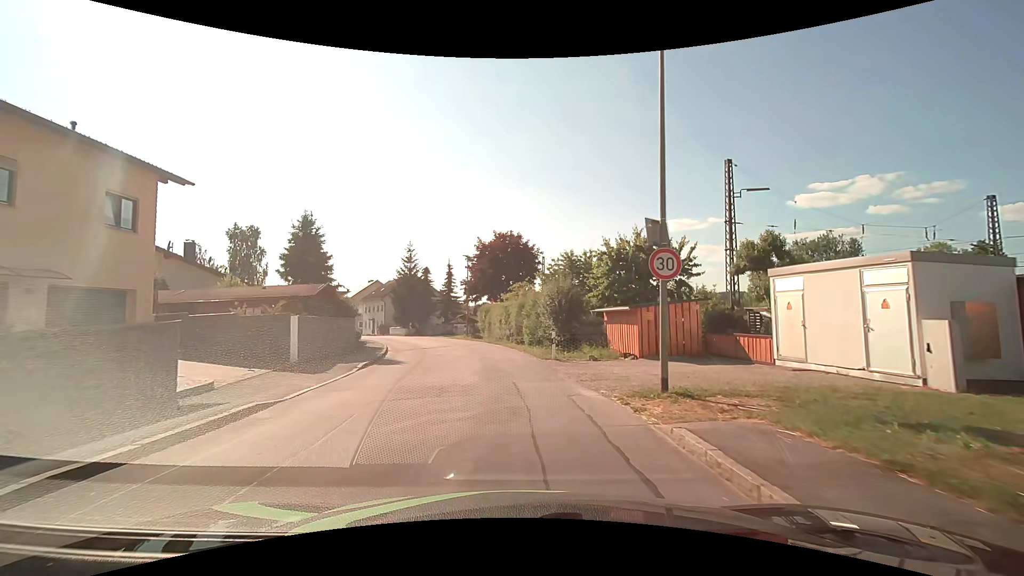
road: unclassified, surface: asphalt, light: Day
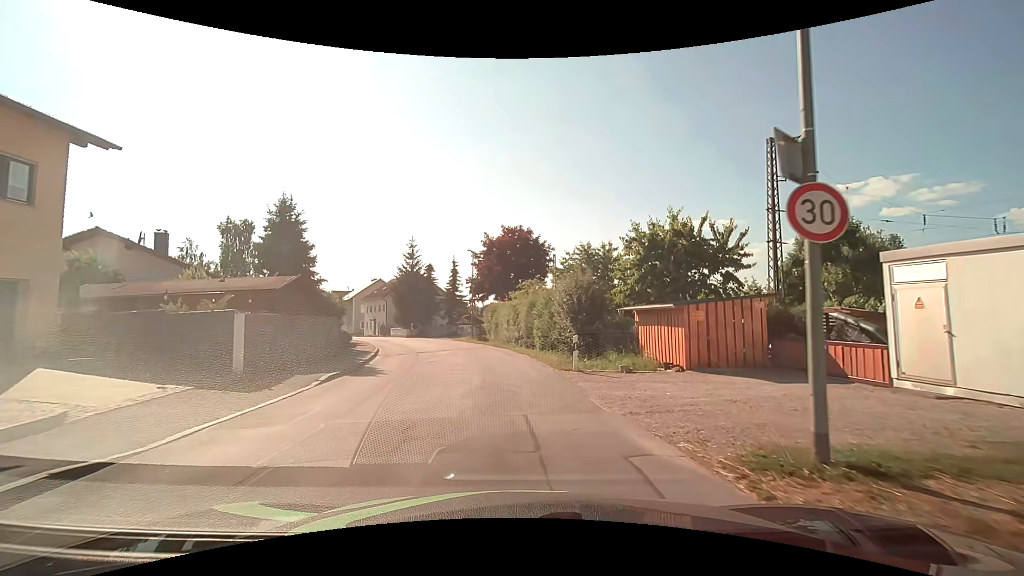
(0.0, +4.4) m; -1°
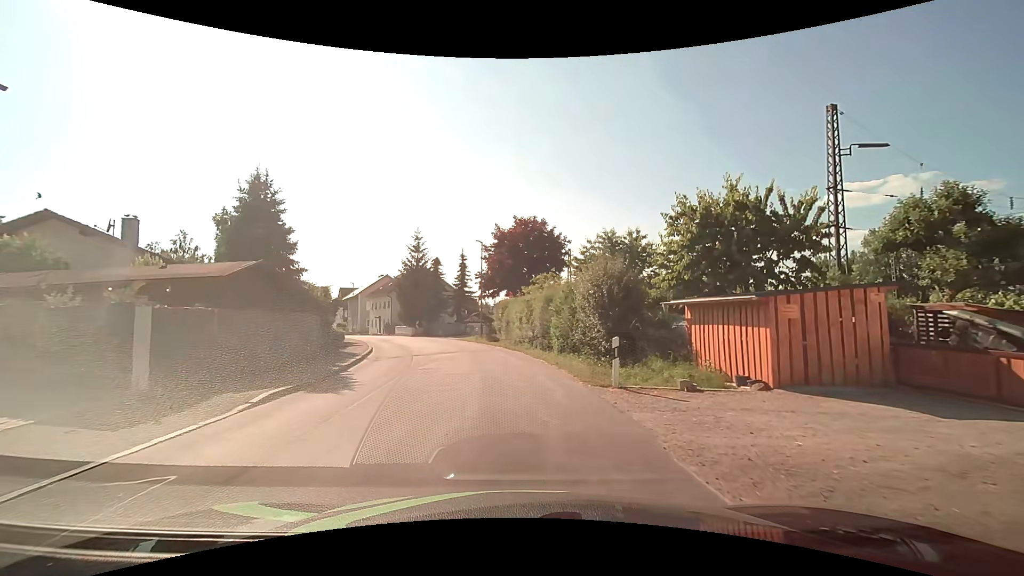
(0.0, +4.3) m; 0°
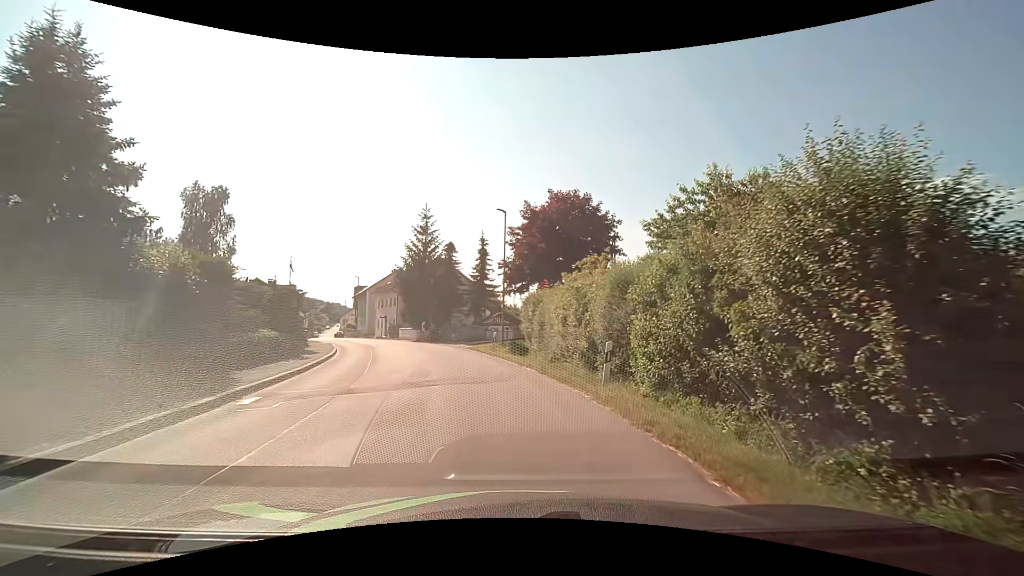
(-0.6, +12.3) m; -5°
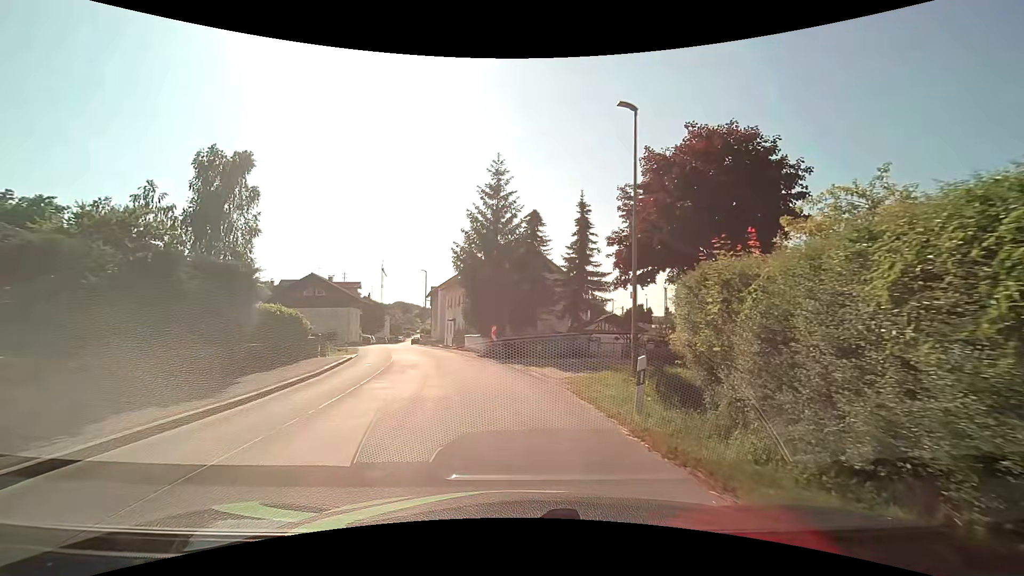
(-1.0, +14.8) m; -10°
(-1, +10) (-2, +20) (-4, +30) (-7, +39) (-10, +49) (-13, +58) (-15, +68) (-17, +78) (-20, +88) (-22, +97) m
